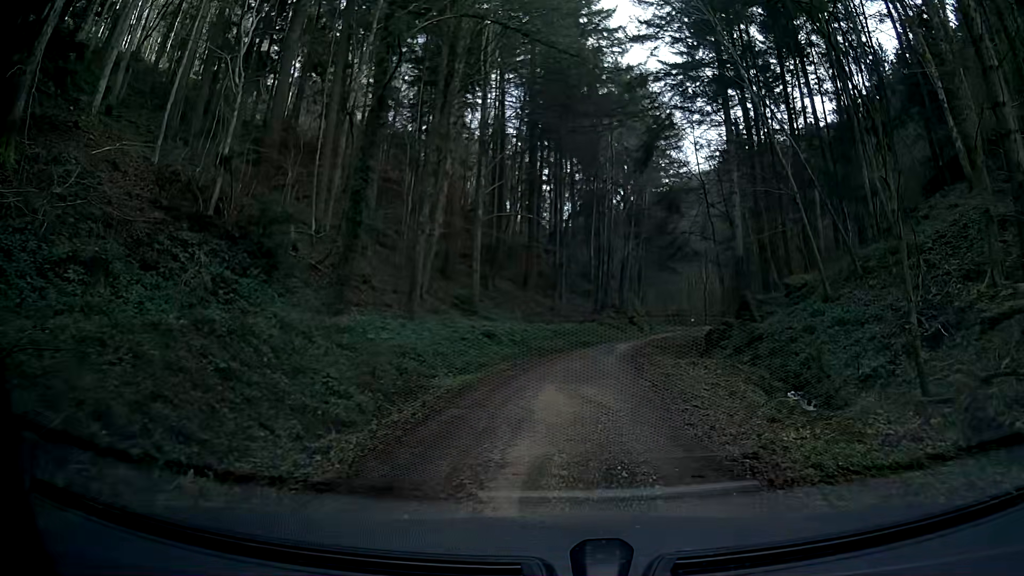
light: Day
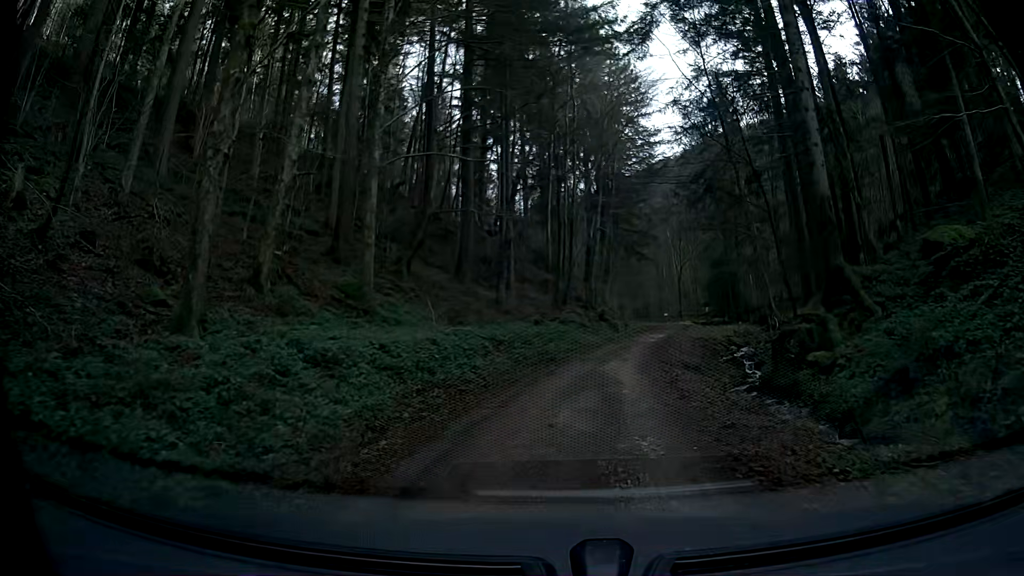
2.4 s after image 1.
(-0.1, +17.2) m; 0°
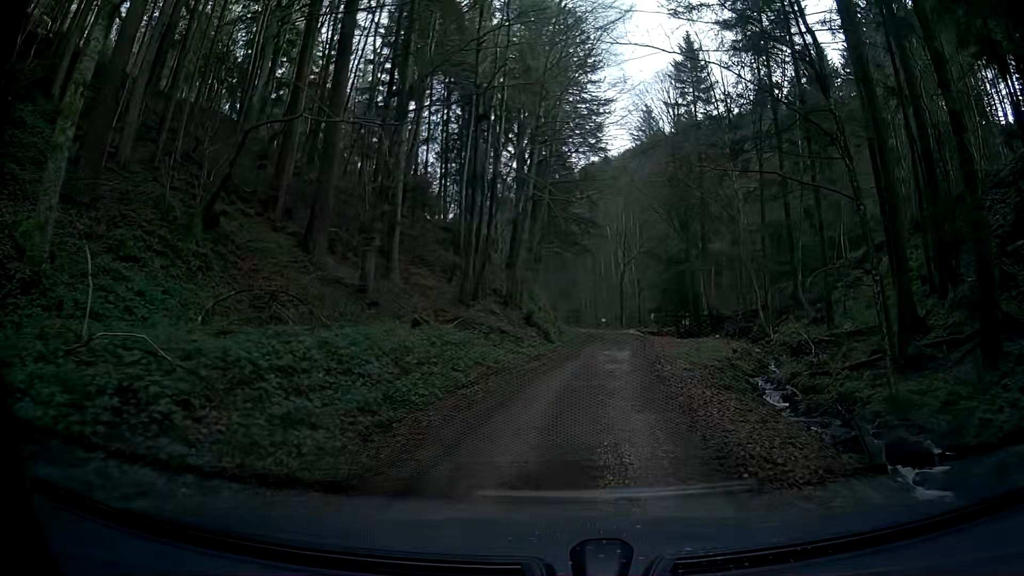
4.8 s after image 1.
(+1.2, +16.7) m; +10°
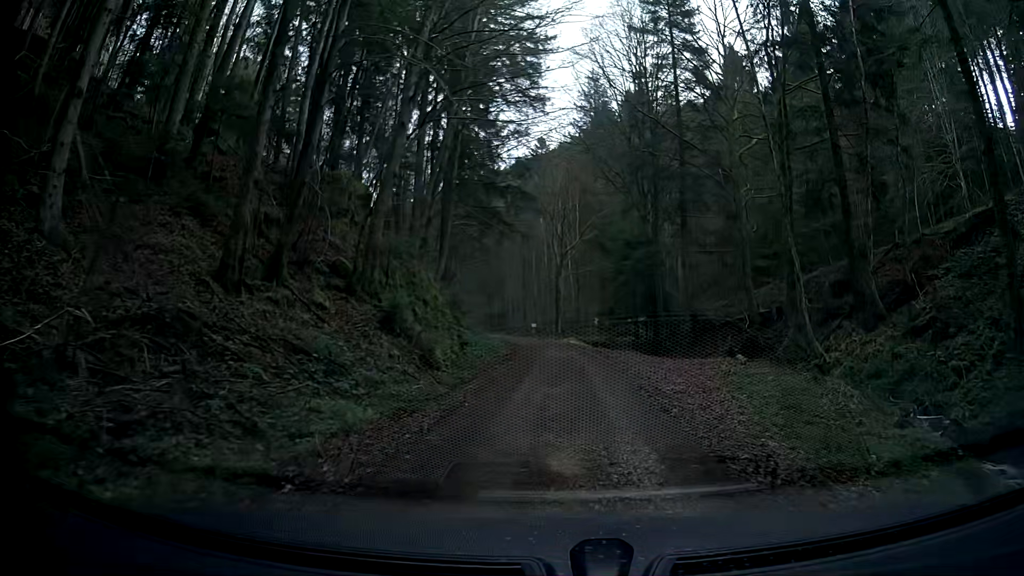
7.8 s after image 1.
(+0.7, +20.3) m; +5°
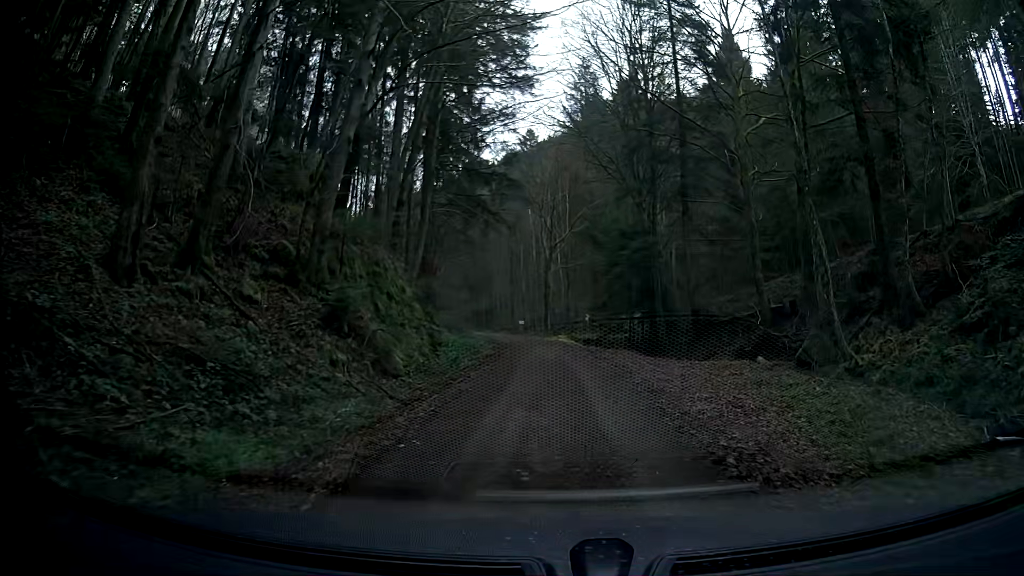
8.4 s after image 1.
(+0.1, +4.1) m; +1°
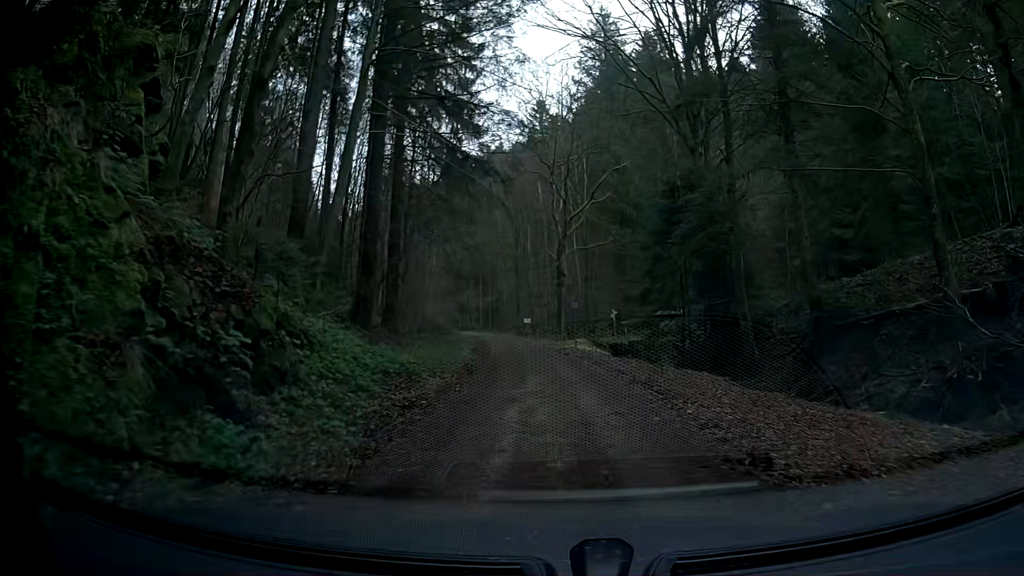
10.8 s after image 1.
(-0.1, +17.3) m; +1°
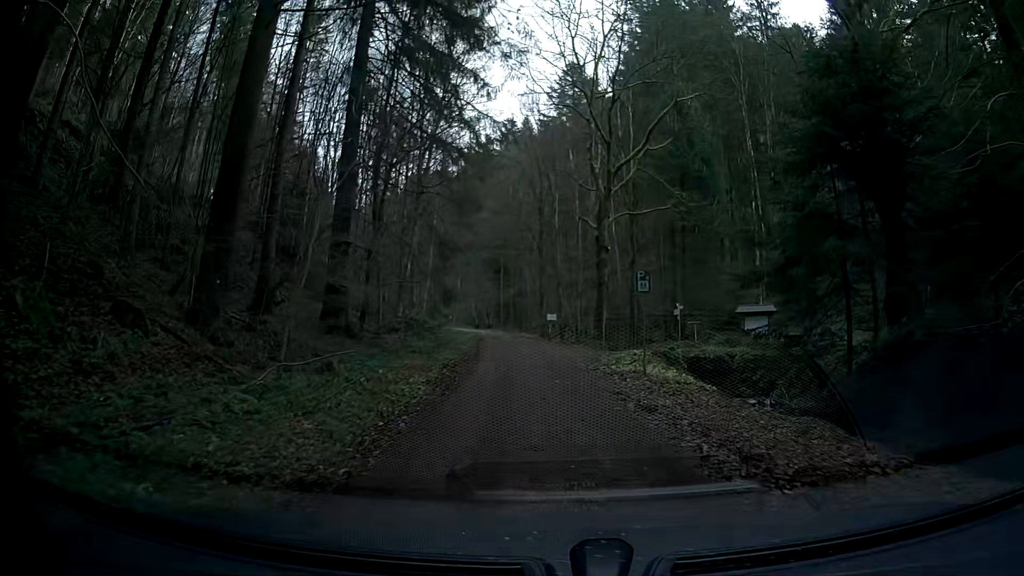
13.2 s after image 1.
(-1.1, +17.4) m; -7°
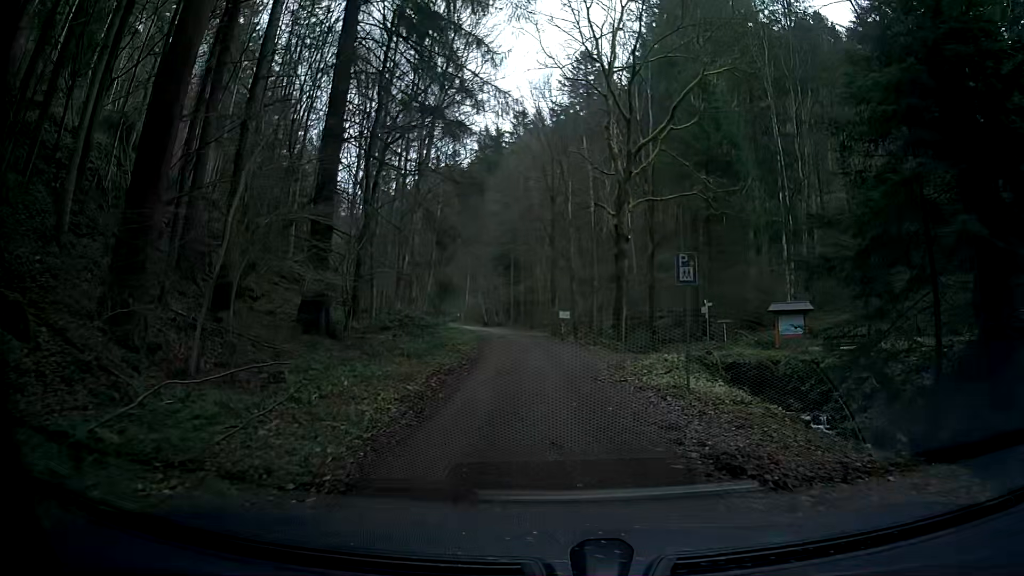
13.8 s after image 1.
(-0.1, +4.0) m; -2°
